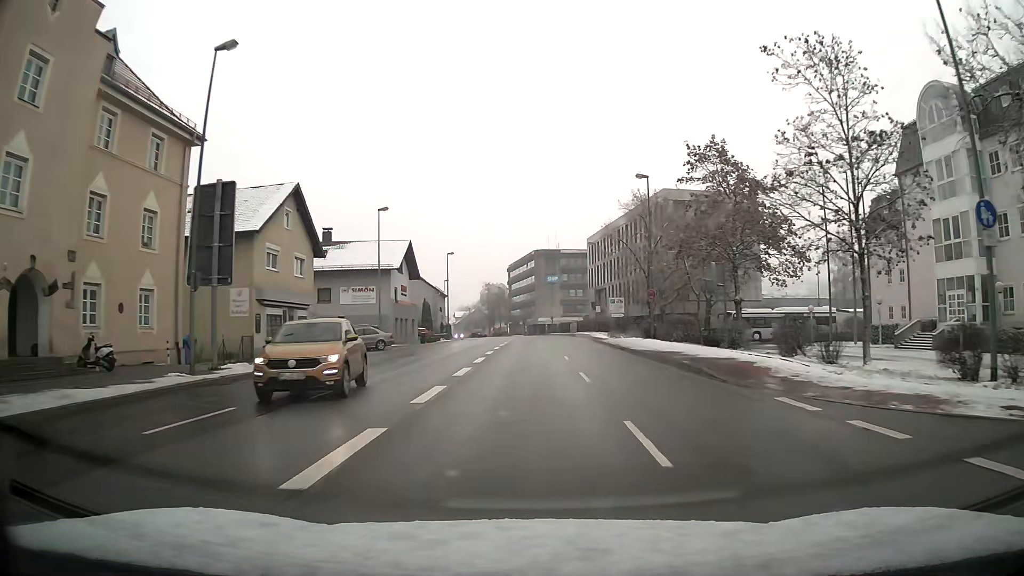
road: primary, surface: asphalt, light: Day
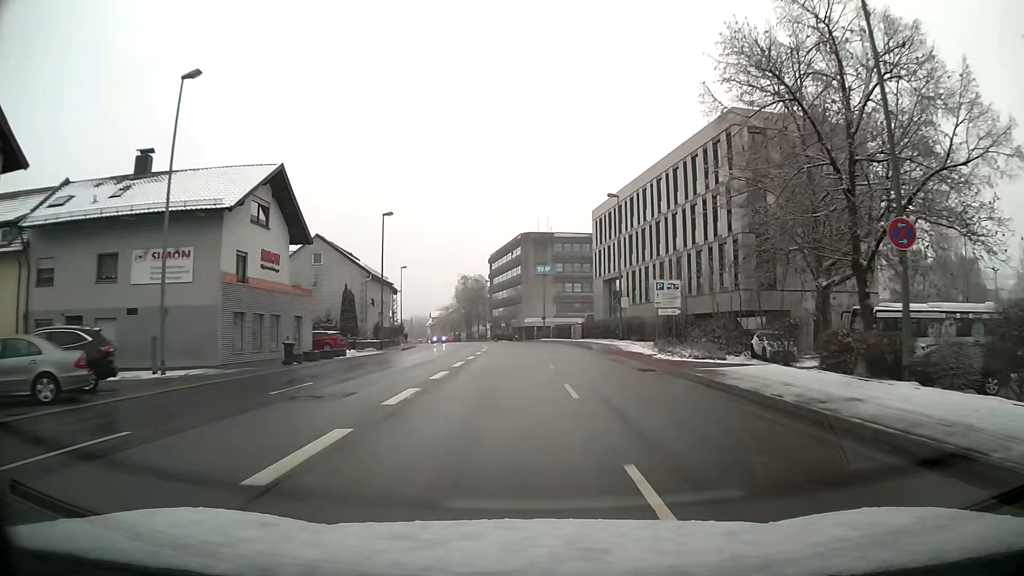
(+0.2, +30.0) m; +2°
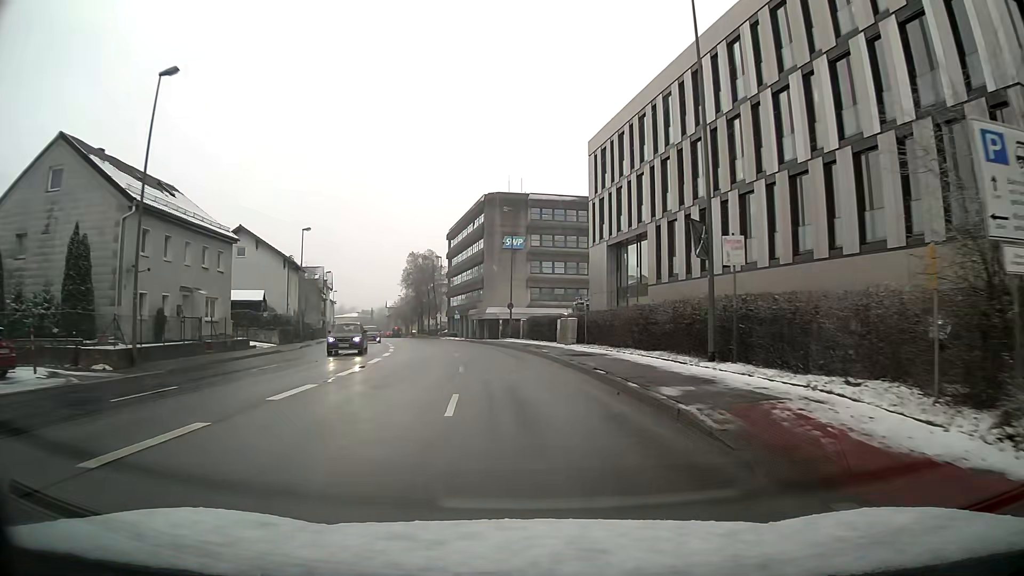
(+0.6, +30.1) m; +1°
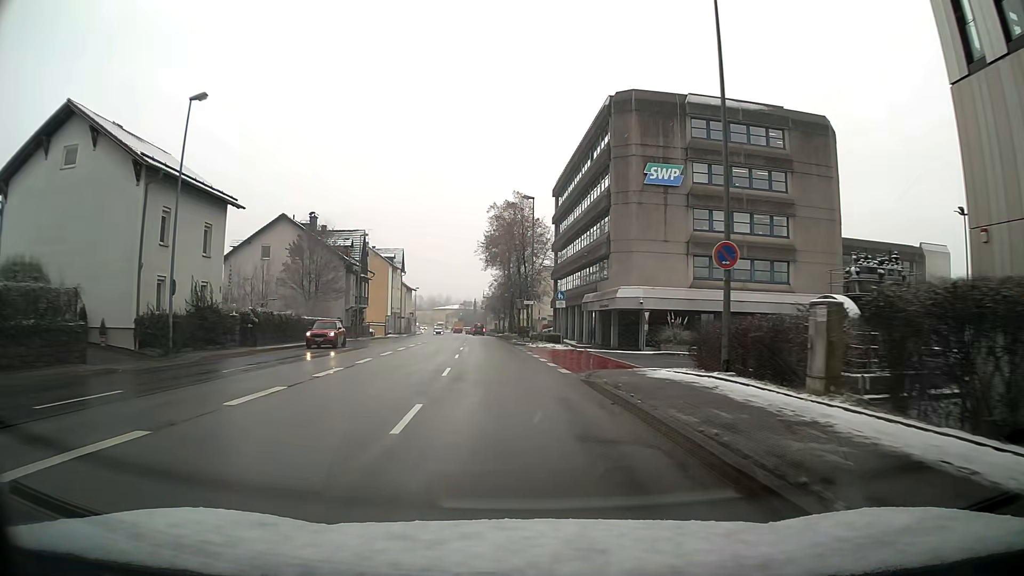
(-3.2, +37.7) m; -10°
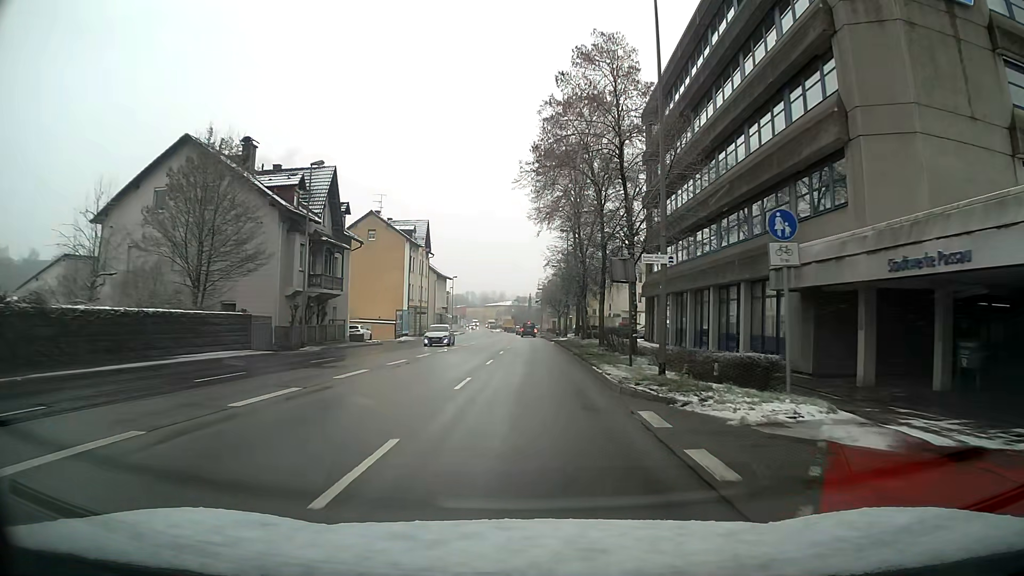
(-1.5, +30.6) m; -4°
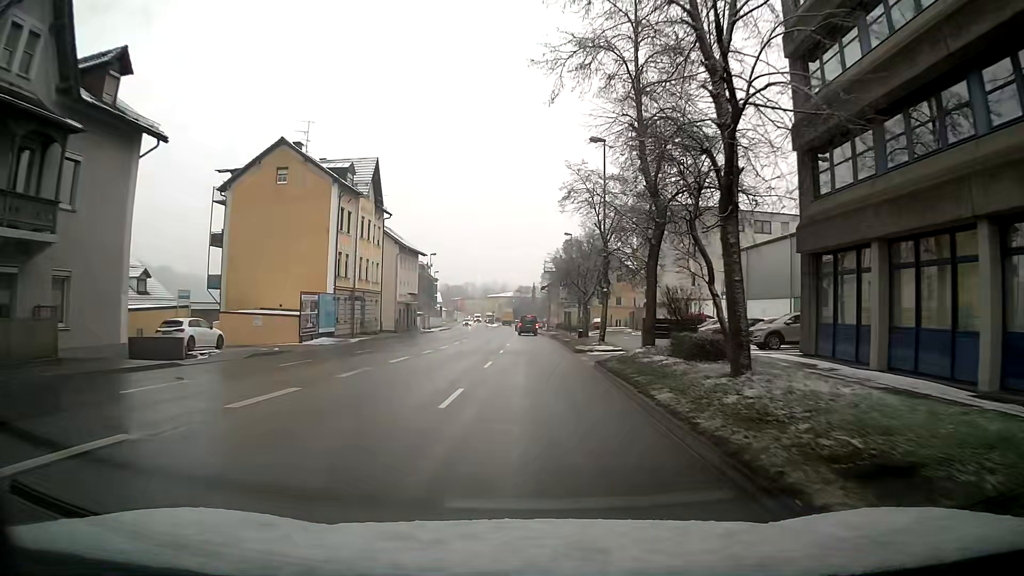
(-0.2, +30.5) m; 0°
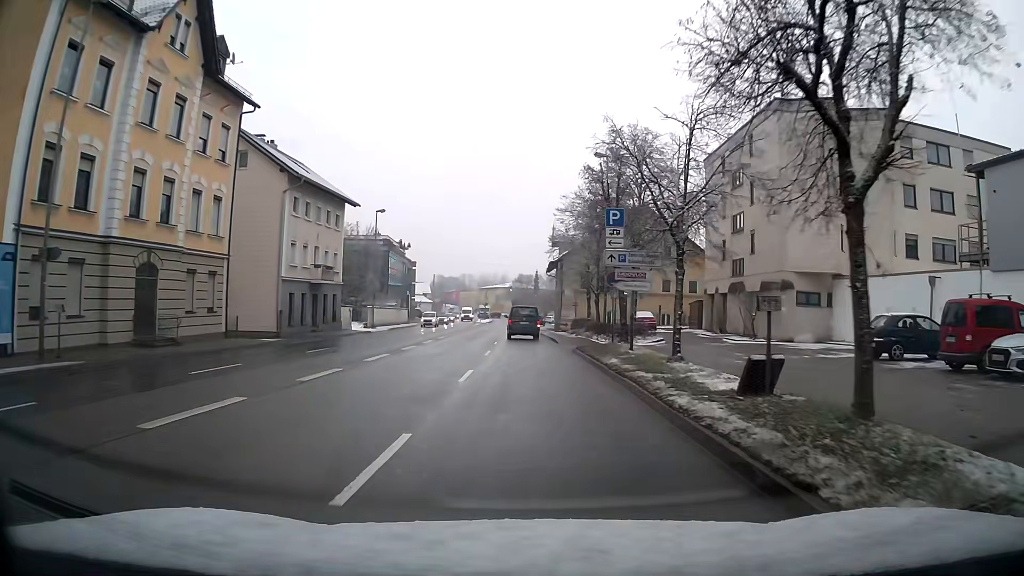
(-0.1, +32.4) m; 0°
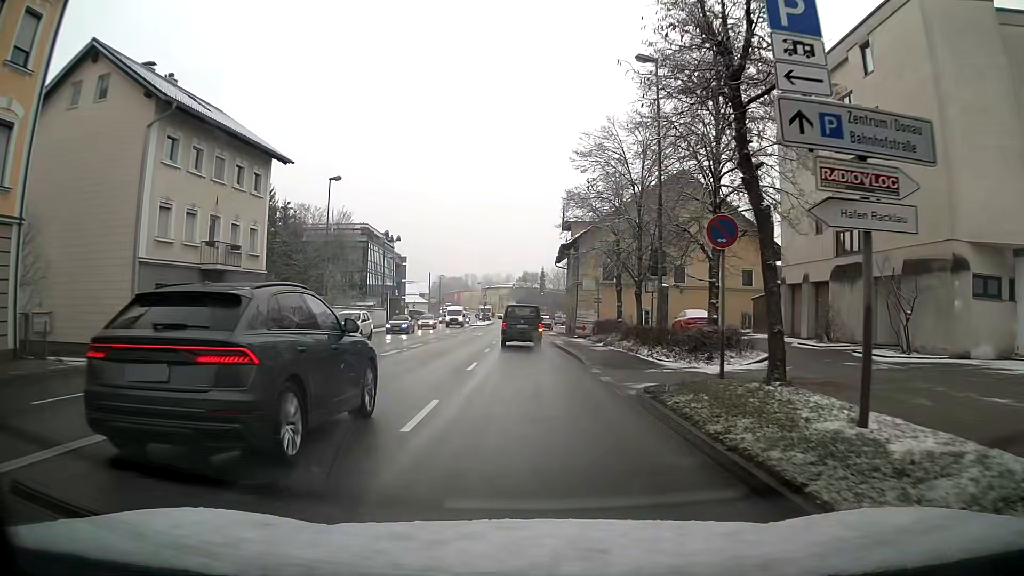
(0.0, +14.7) m; 0°
